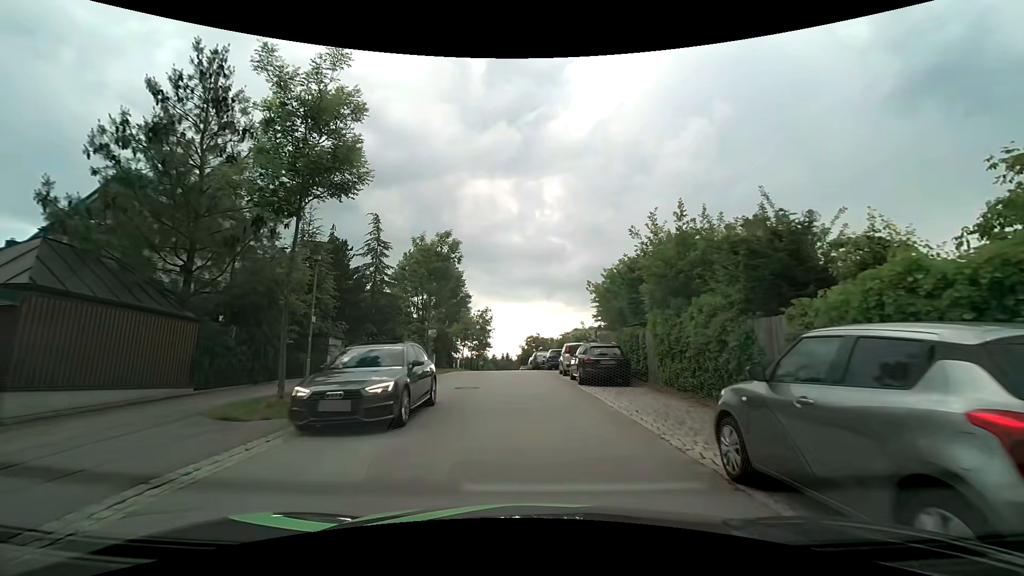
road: residential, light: Day
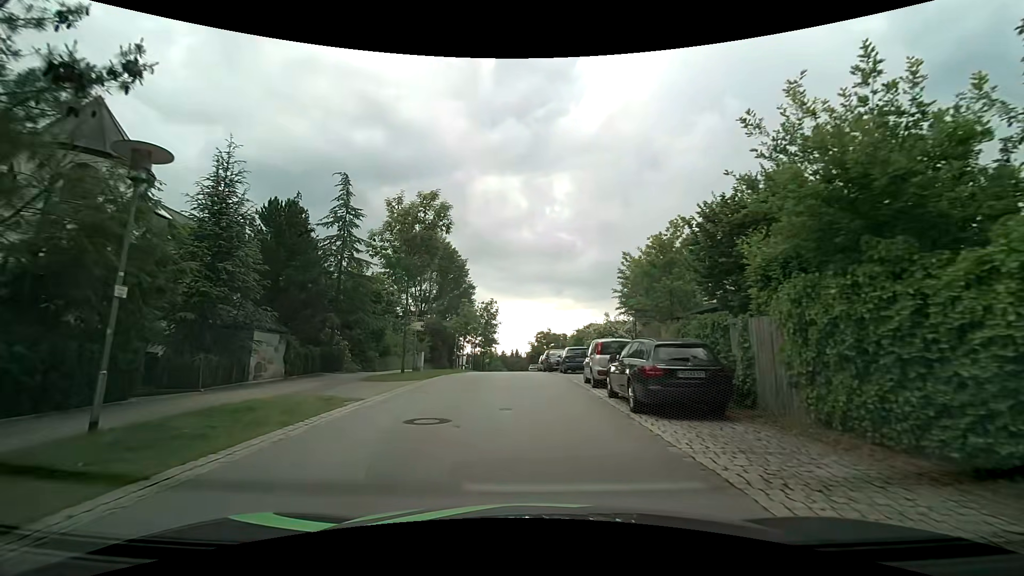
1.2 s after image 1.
(-0.1, +7.7) m; -1°
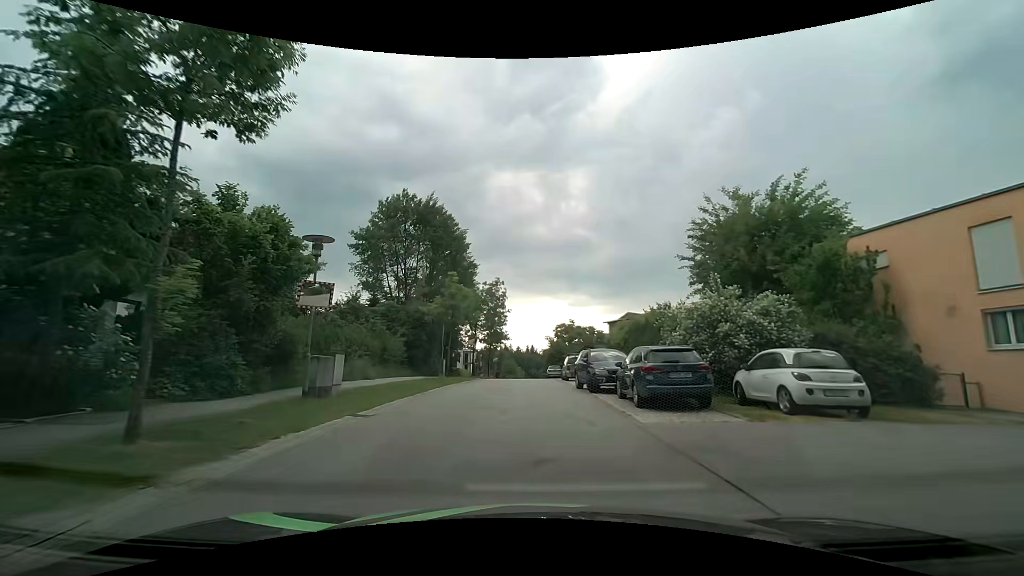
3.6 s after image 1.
(-0.4, +16.2) m; -2°
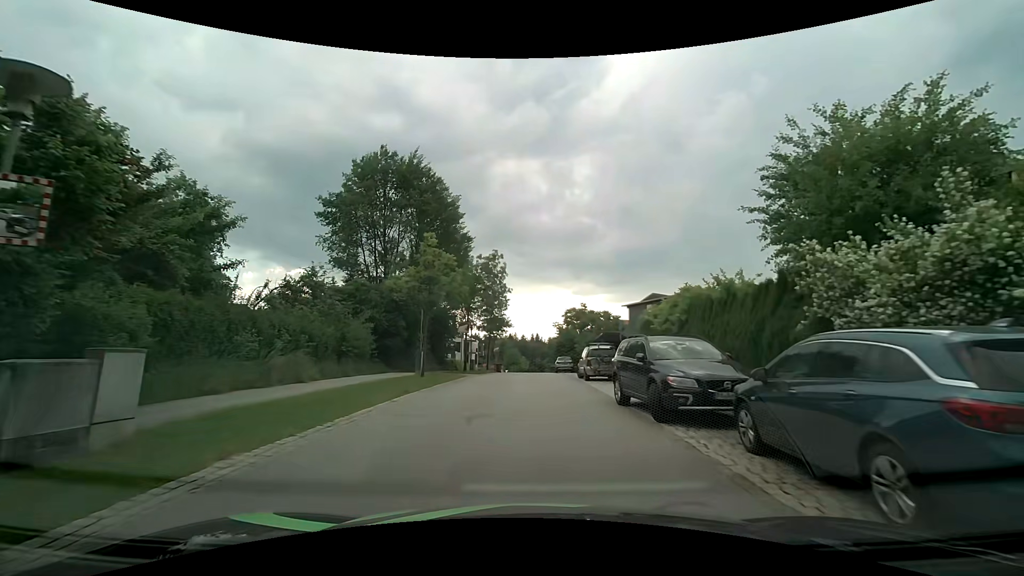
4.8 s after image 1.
(-0.1, +8.7) m; 0°
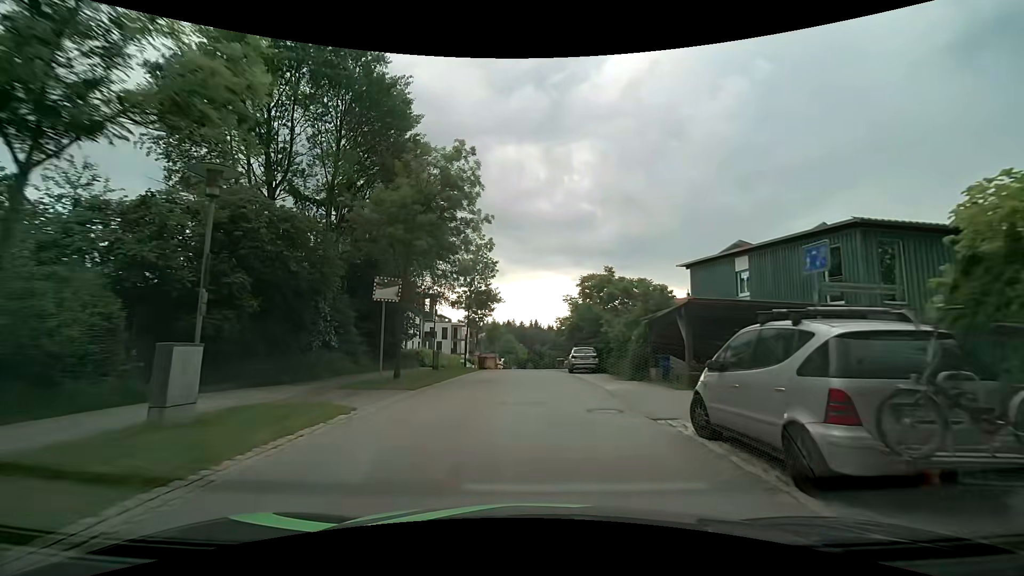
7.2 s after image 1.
(-0.2, +18.4) m; 0°
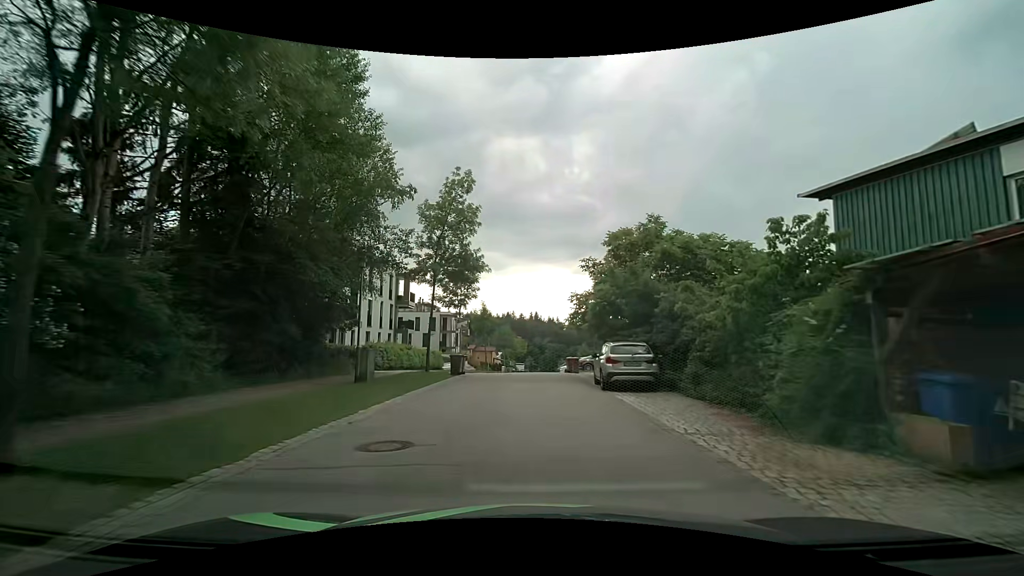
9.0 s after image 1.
(-0.1, +13.5) m; -1°
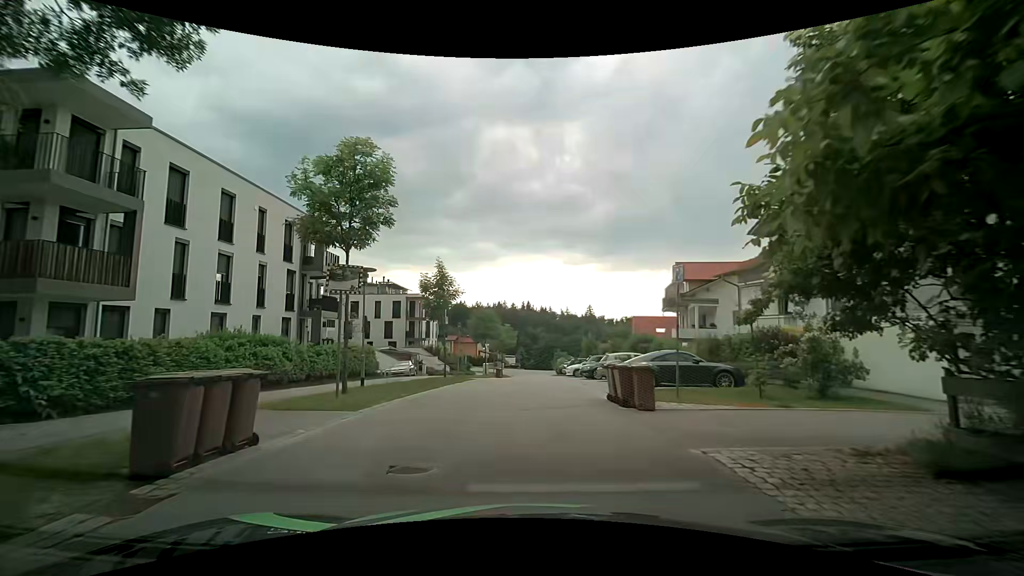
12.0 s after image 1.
(+0.2, +19.9) m; +1°
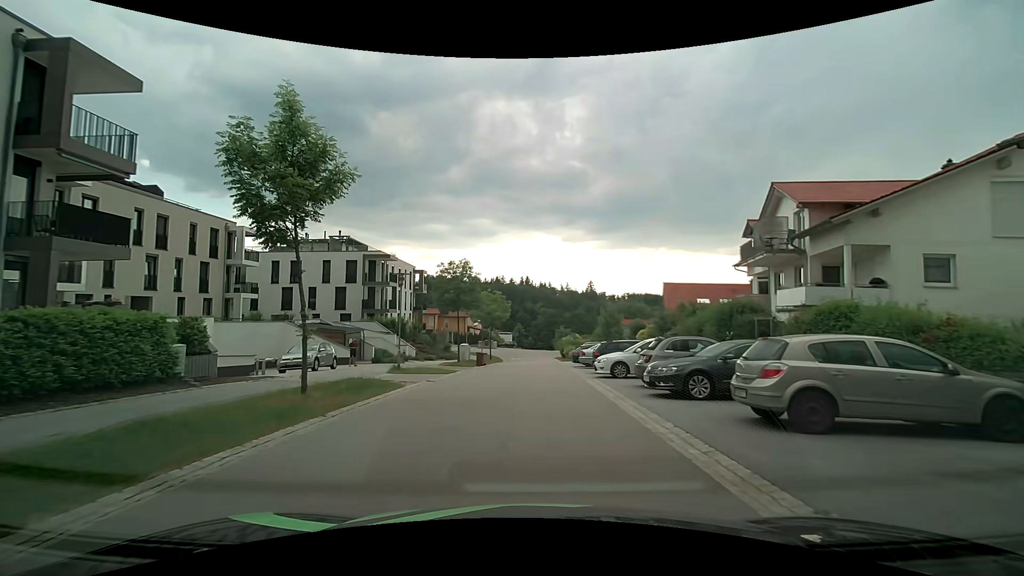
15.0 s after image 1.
(0.0, +18.3) m; 0°
(0, +10) (0, +20) (0, +30) (+1, +40) (+1, +50) (+1, +60) (+1, +70) (+3, +80) (+11, +84) (+21, +82) m
